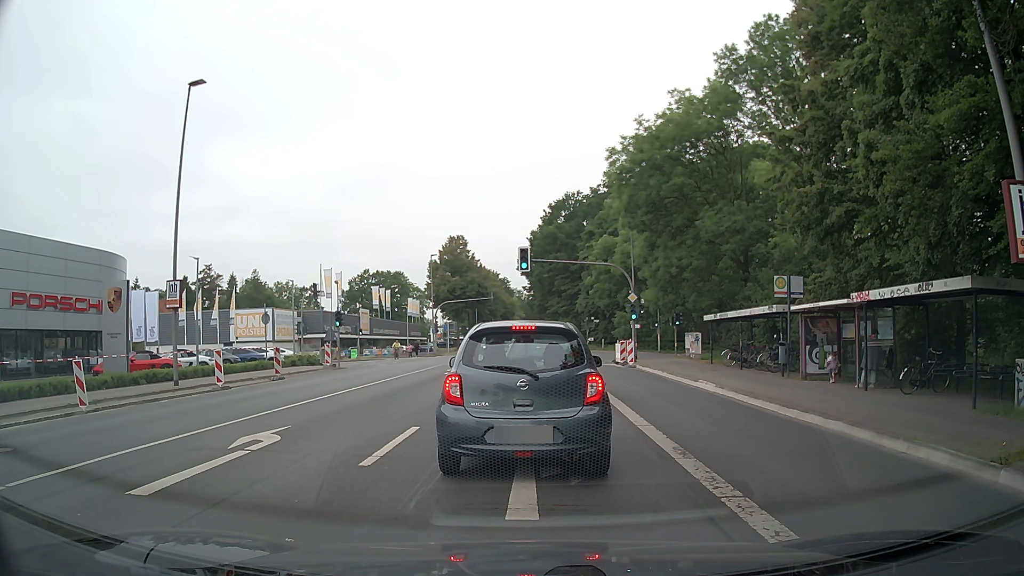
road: secondary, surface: asphalt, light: Day
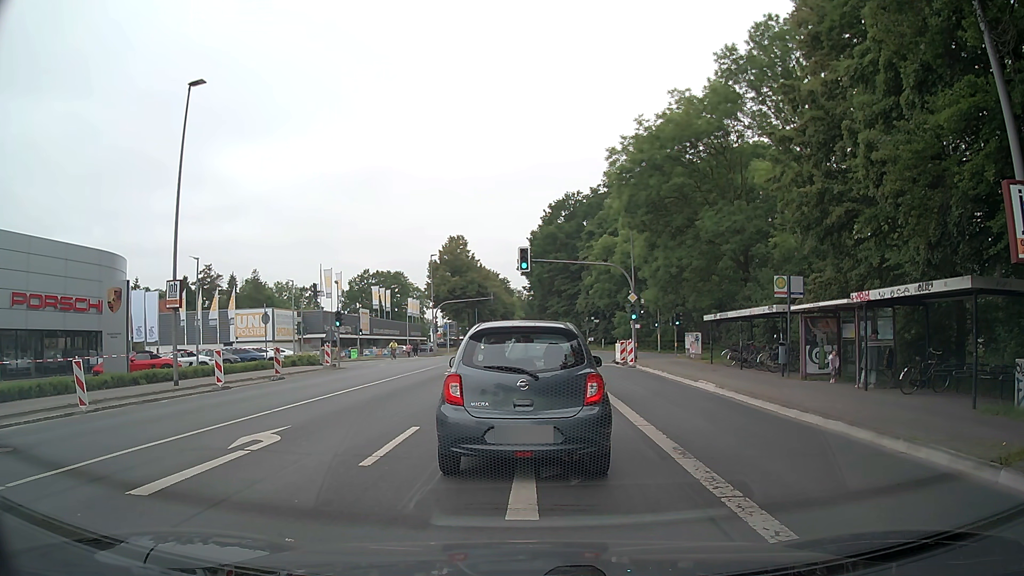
(0.0, 0.0) m; 0°
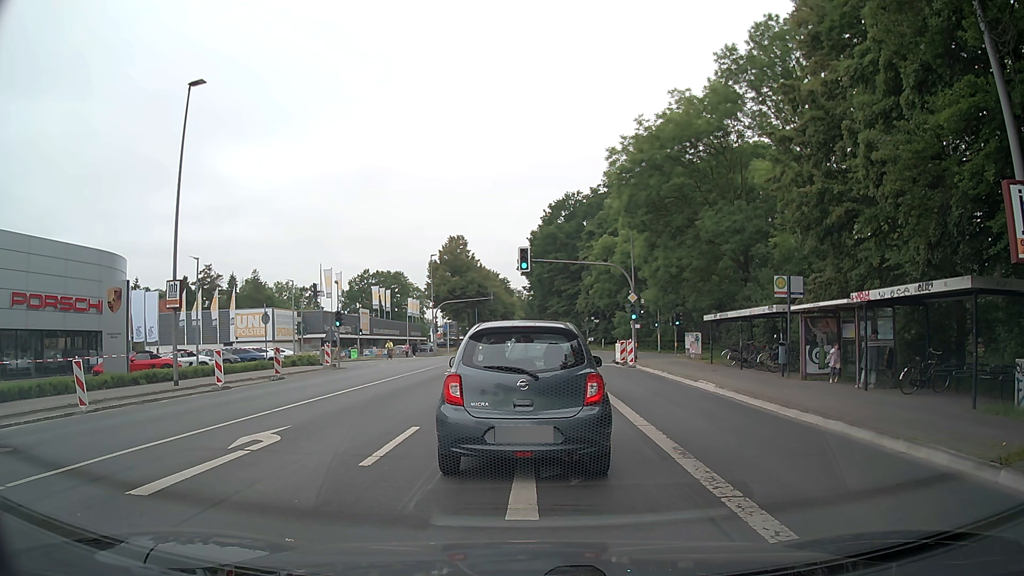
(0.0, 0.0) m; 0°
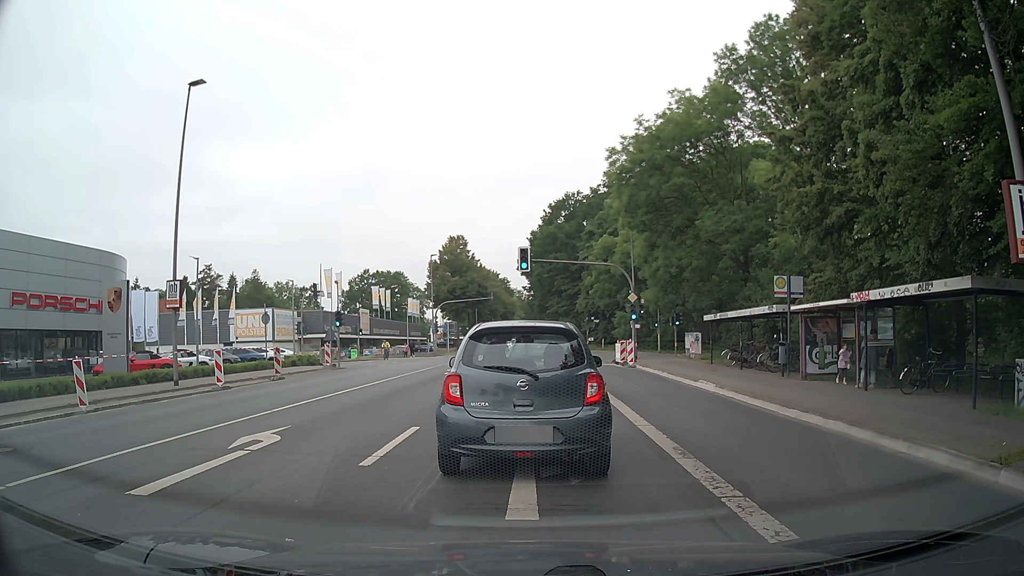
(0.0, 0.0) m; 0°
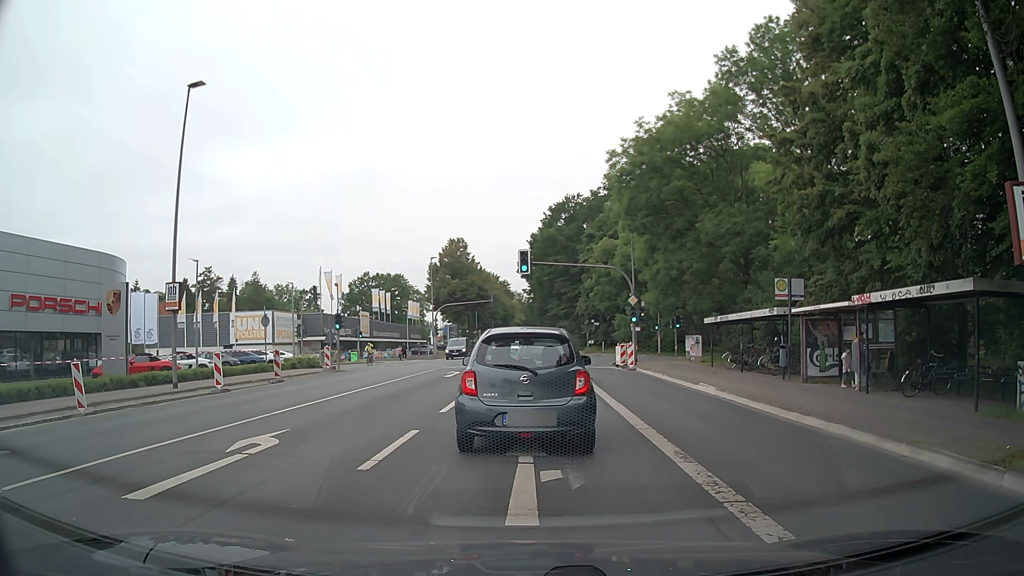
(0.0, 0.0) m; 0°
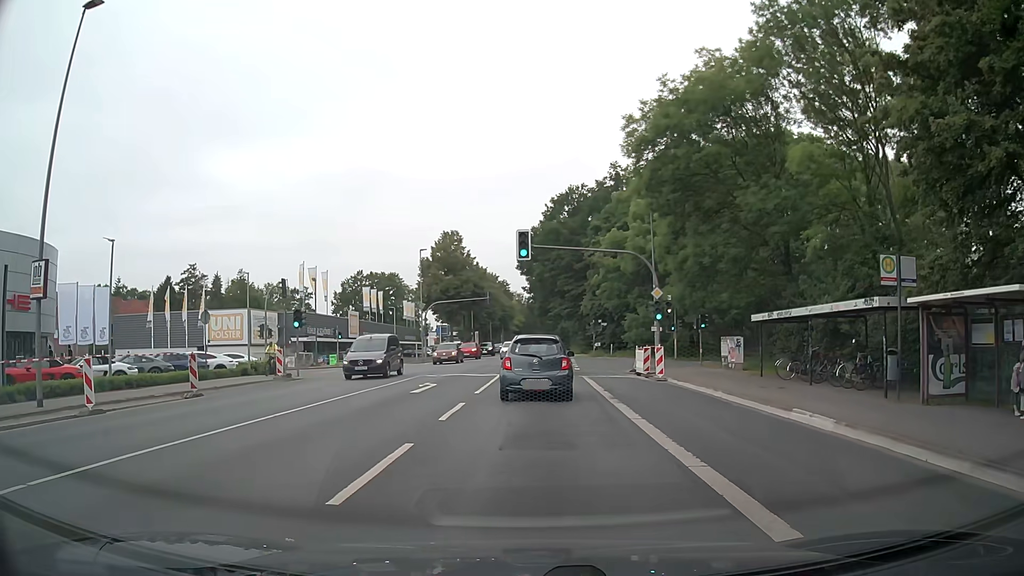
(0.0, +7.8) m; 0°
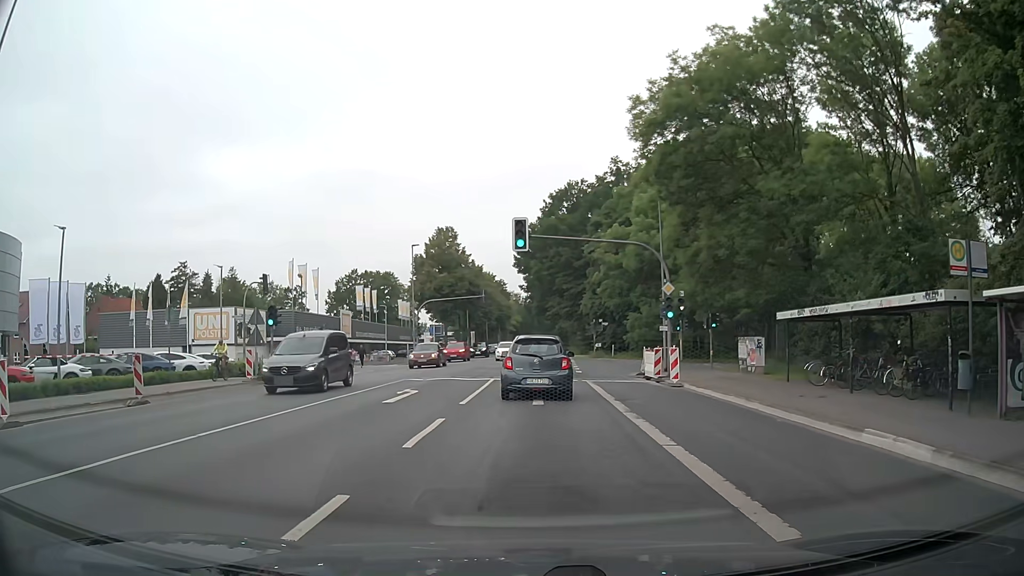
(0.0, +3.2) m; +1°
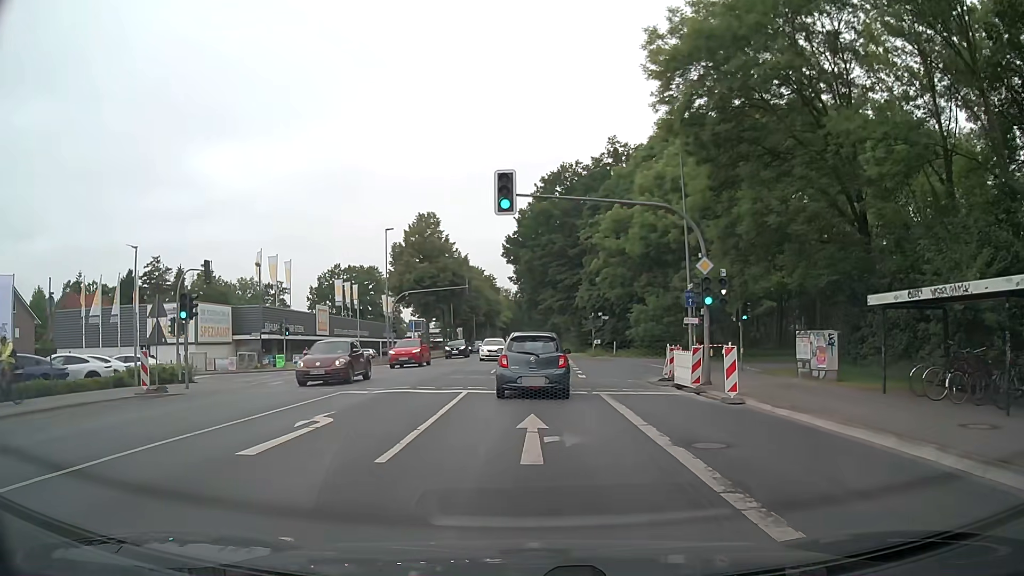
(0.0, +7.5) m; 0°
(0, +10) (0, +20) (+1, +30) (+1, +40) (+1, +50) (+1, +60) (+1, +70) (0, +80) (0, +90) (0, +100) m
